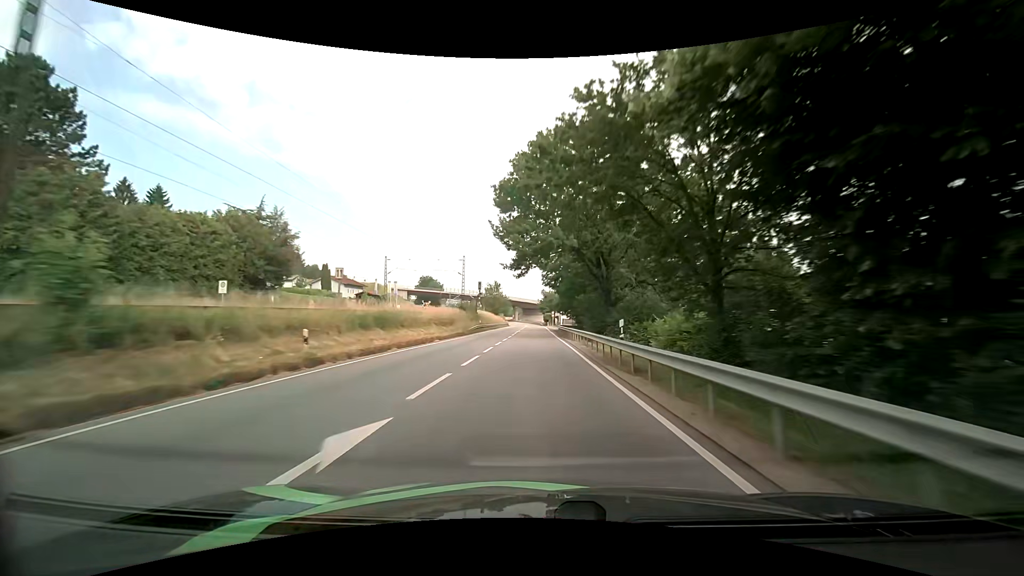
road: primary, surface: asphalt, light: Day
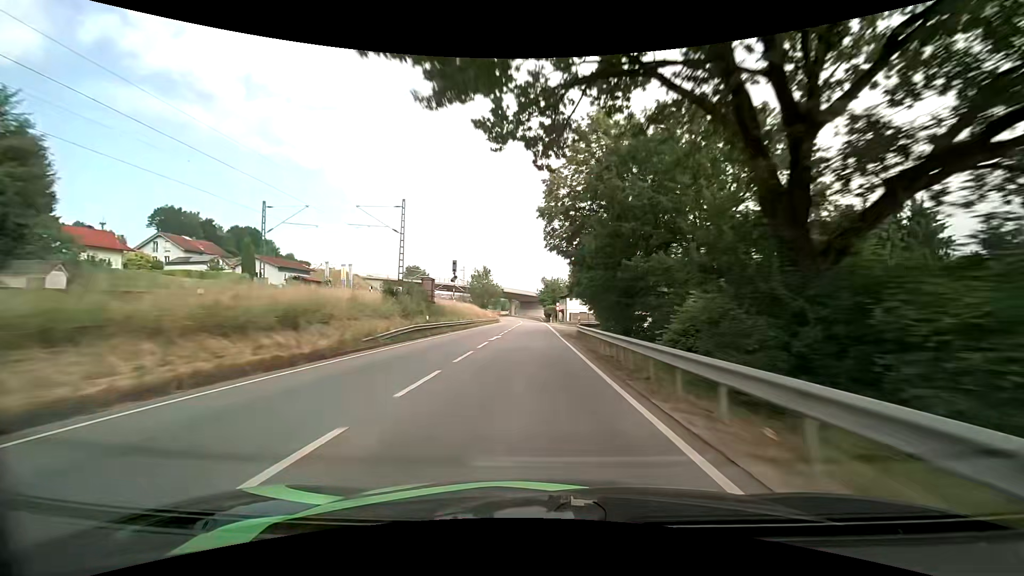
(0.0, +30.9) m; 0°
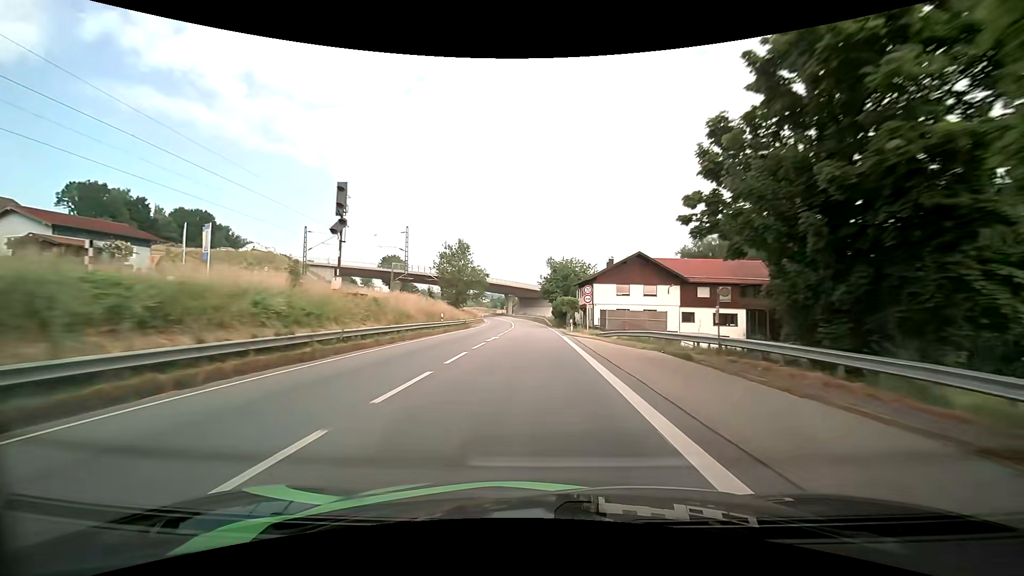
(-0.2, +43.5) m; -1°
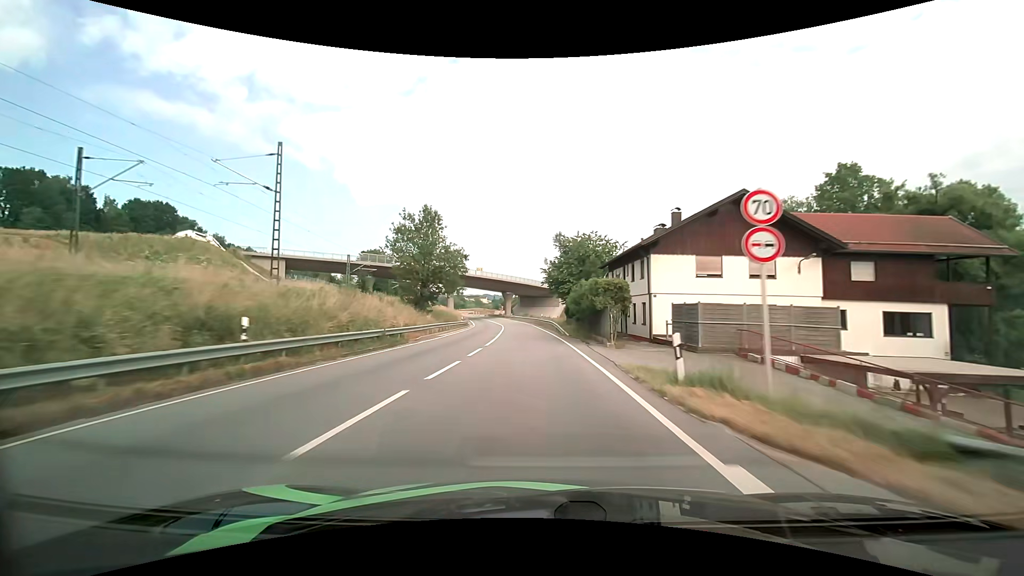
(+0.1, +26.7) m; 0°
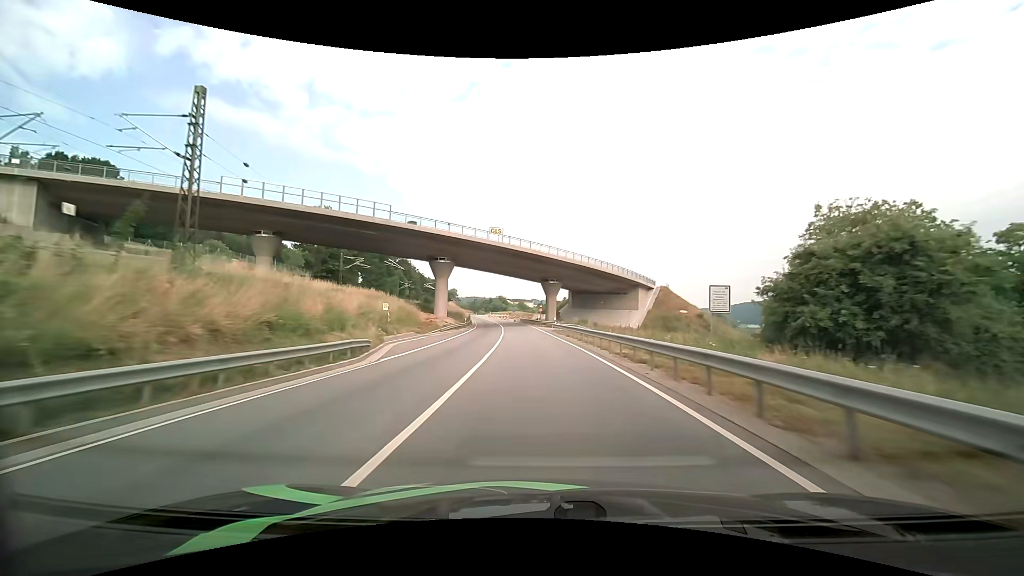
(-2.8, +62.7) m; -6°
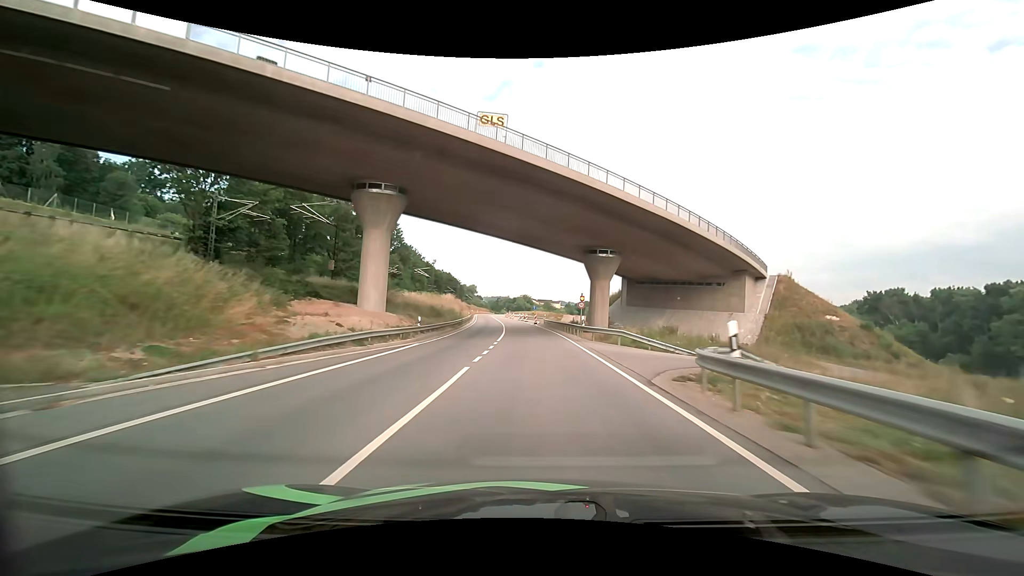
(-0.9, +37.5) m; -3°
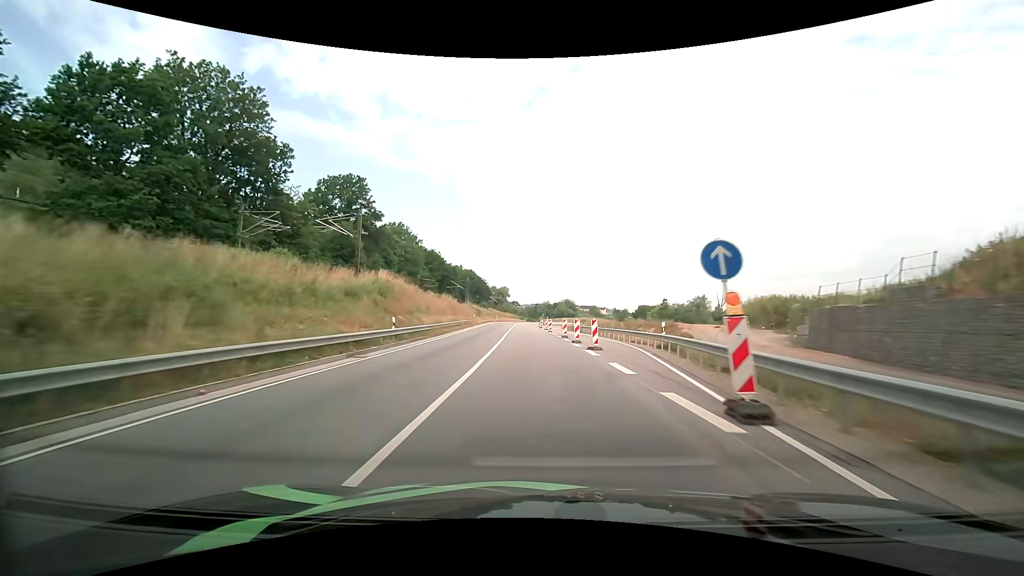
(-2.2, +58.9) m; -5°
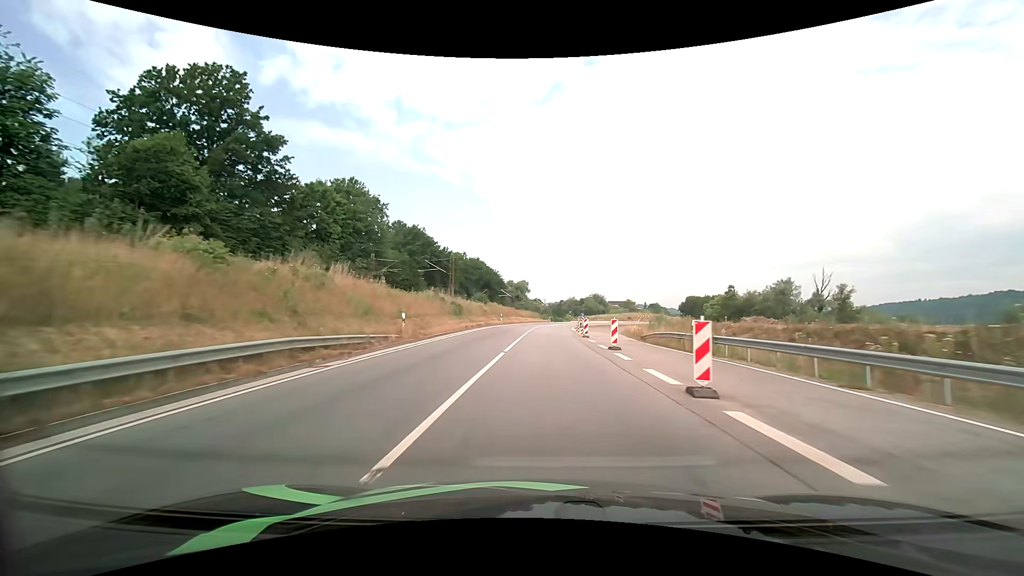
(-1.2, +43.3) m; -3°
(0, +10) (0, +20) (0, +30) (0, +40) (+1, +50) (+1, +60) (+3, +70) (+6, +79) (+10, +89) (+16, +96) m
